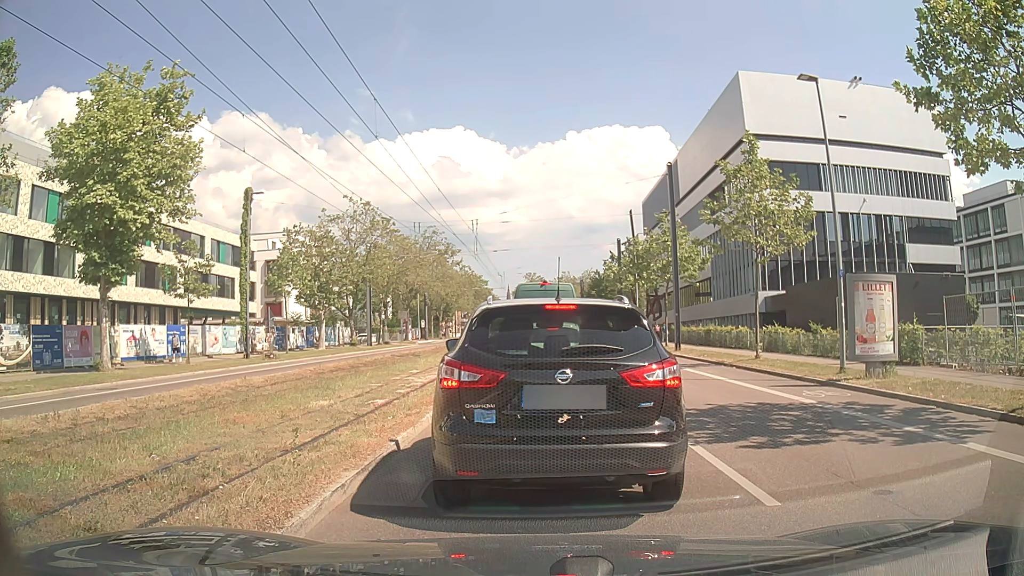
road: secondary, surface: asphalt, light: Day
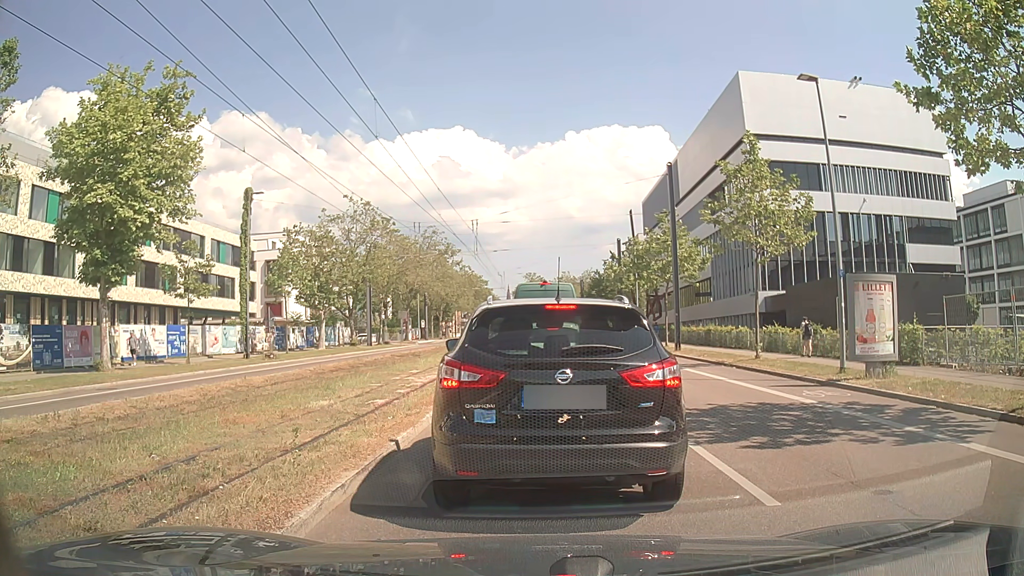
(0.0, 0.0) m; 0°
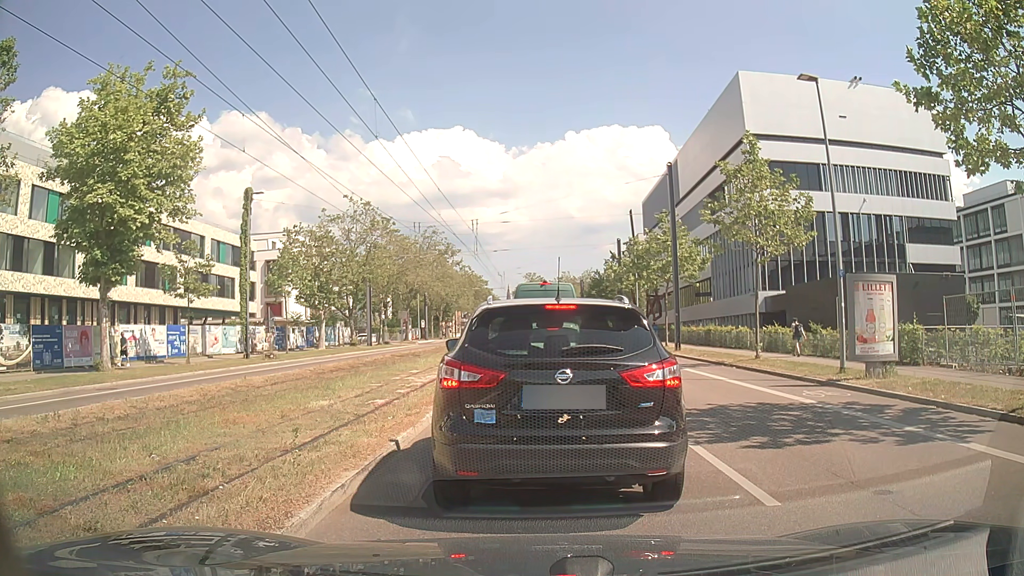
(0.0, 0.0) m; 0°
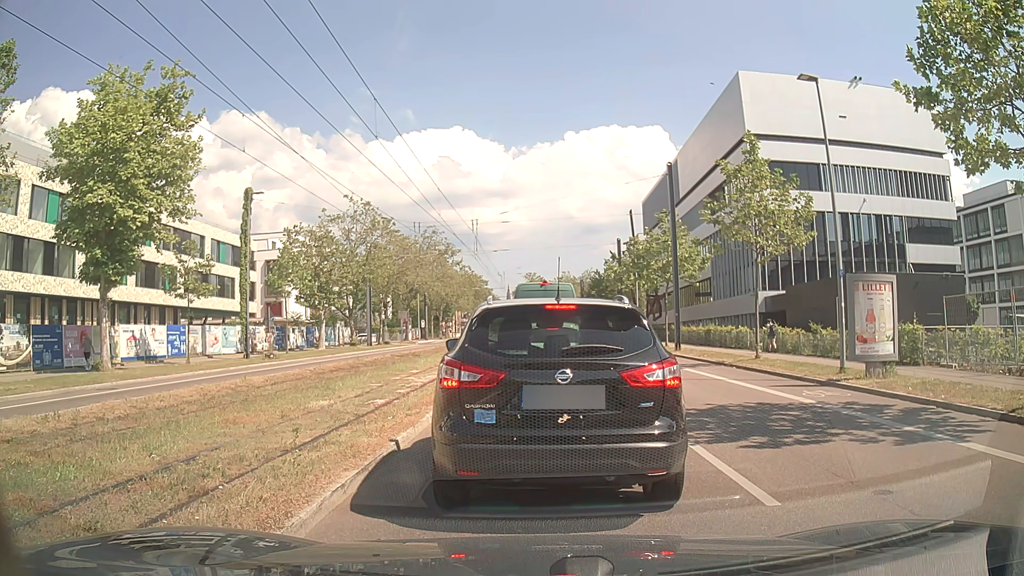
(0.0, 0.0) m; 0°
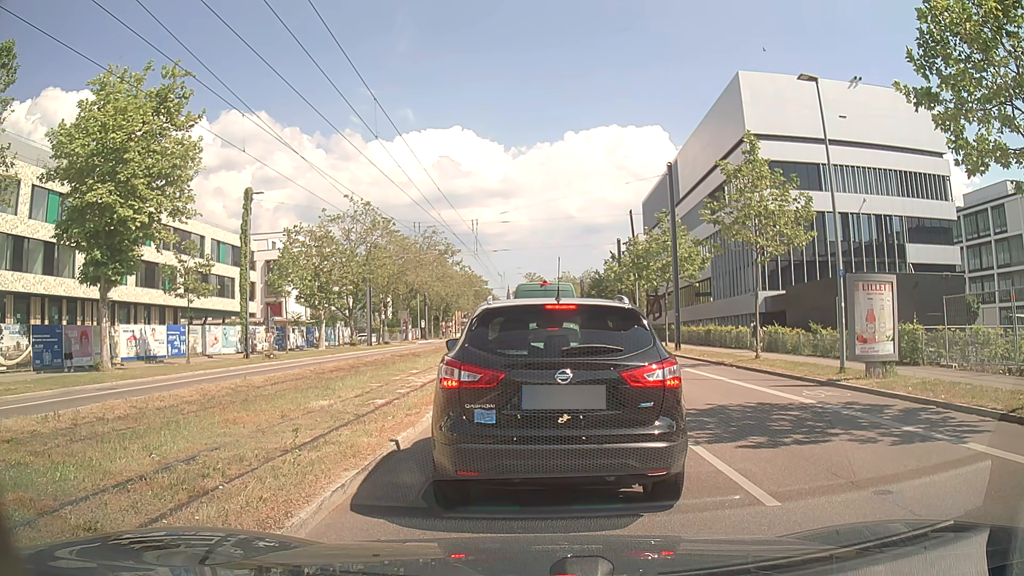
(0.0, 0.0) m; 0°
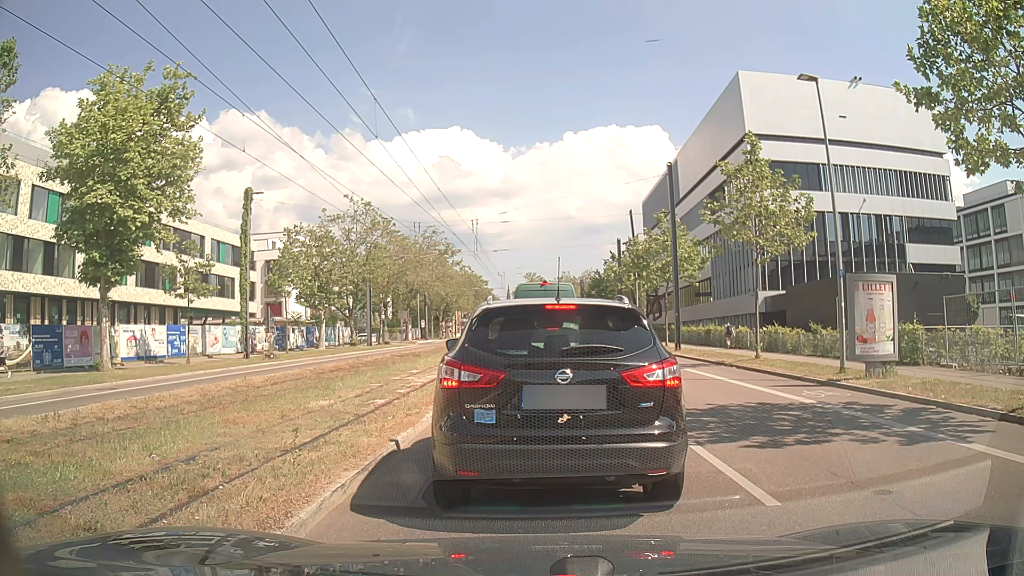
(0.0, 0.0) m; 0°
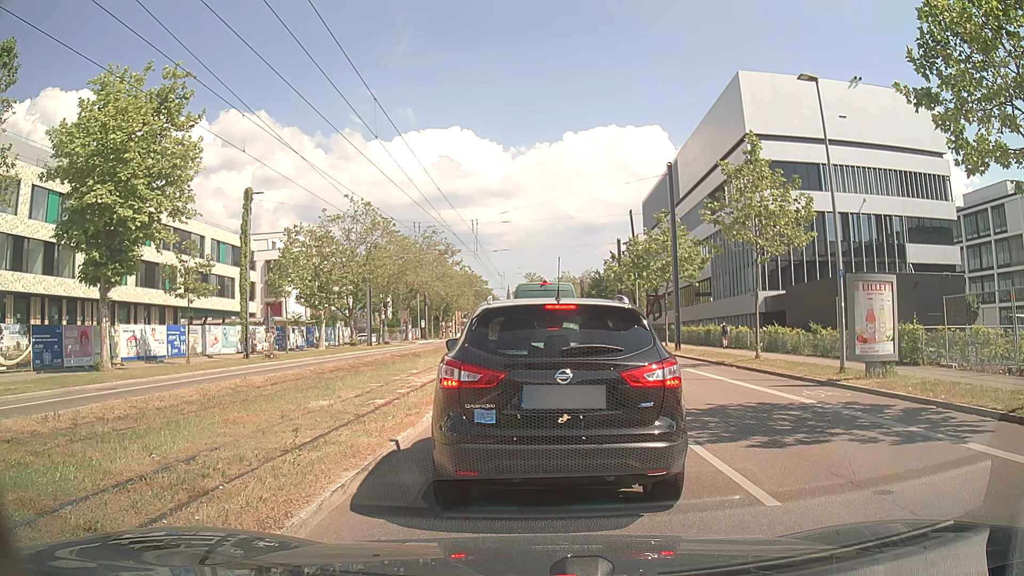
(0.0, 0.0) m; 0°
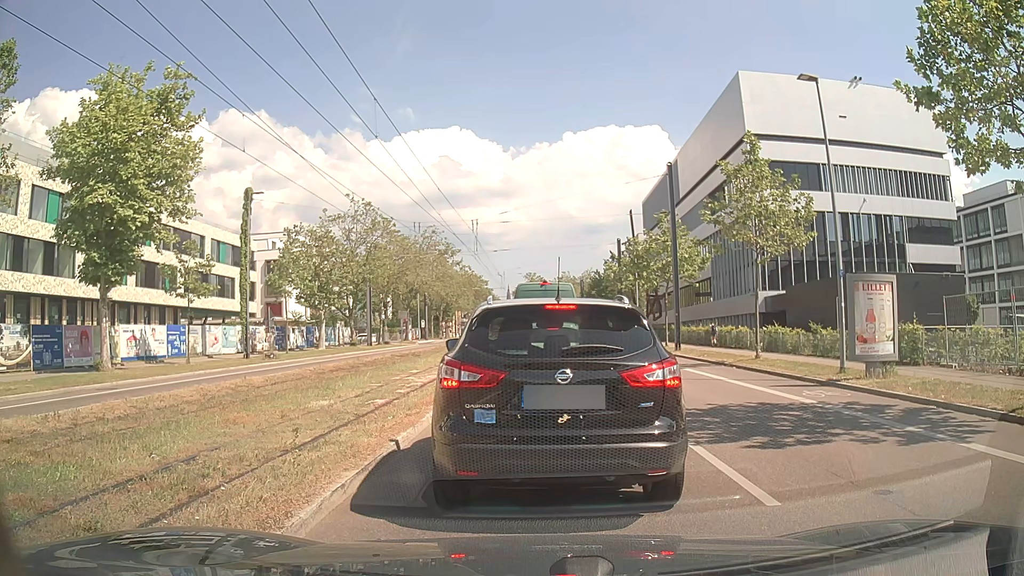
(0.0, 0.0) m; 0°
